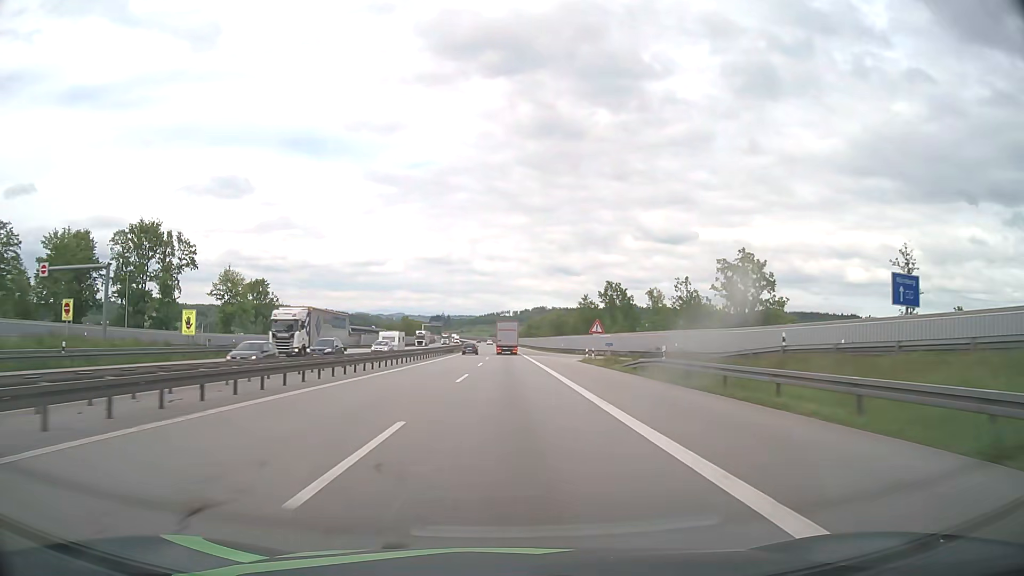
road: motorway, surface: asphalt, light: Day
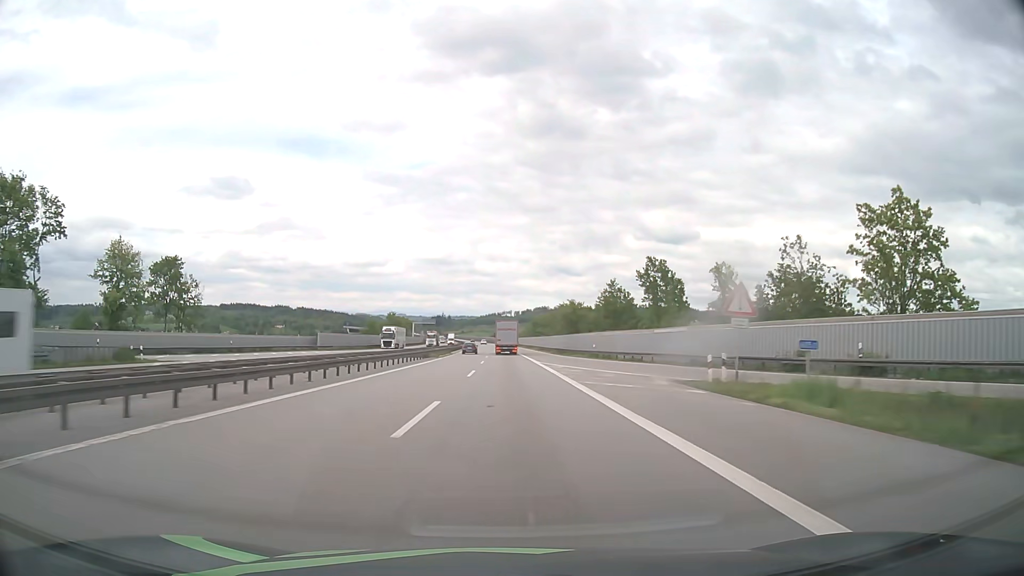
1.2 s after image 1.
(-0.1, +31.7) m; 0°
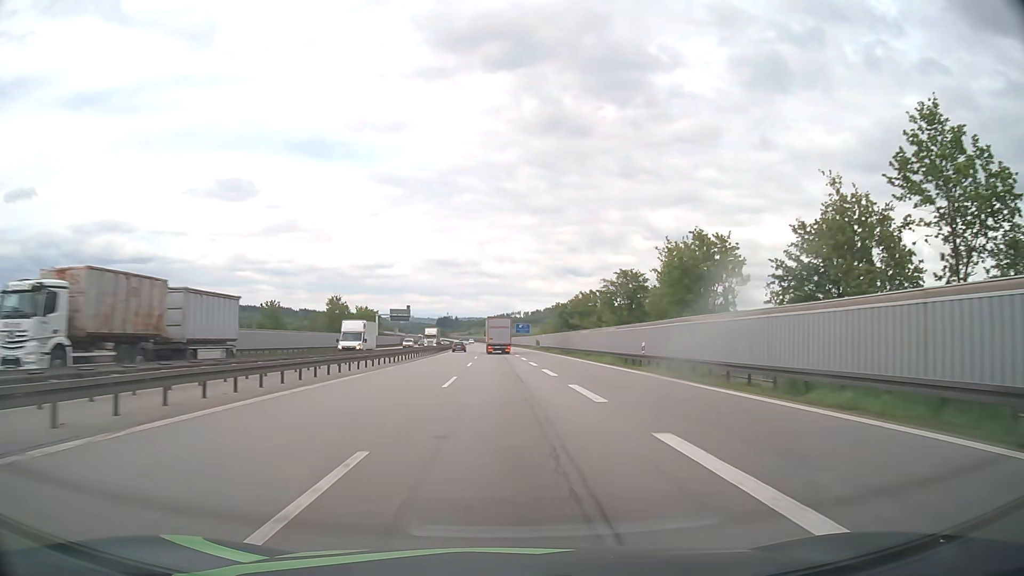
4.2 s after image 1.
(-0.5, +79.2) m; -1°
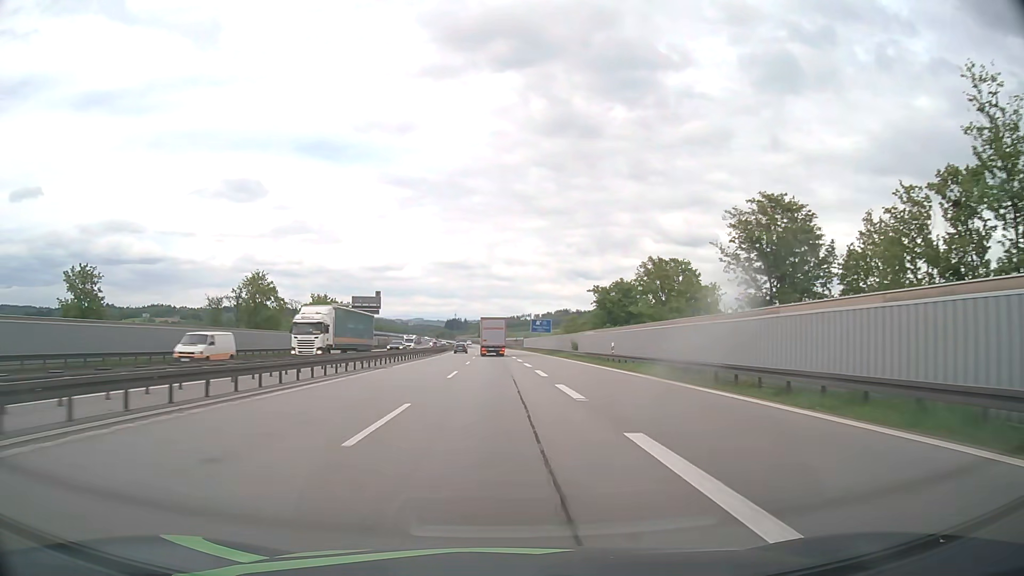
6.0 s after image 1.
(-0.3, +47.4) m; -1°
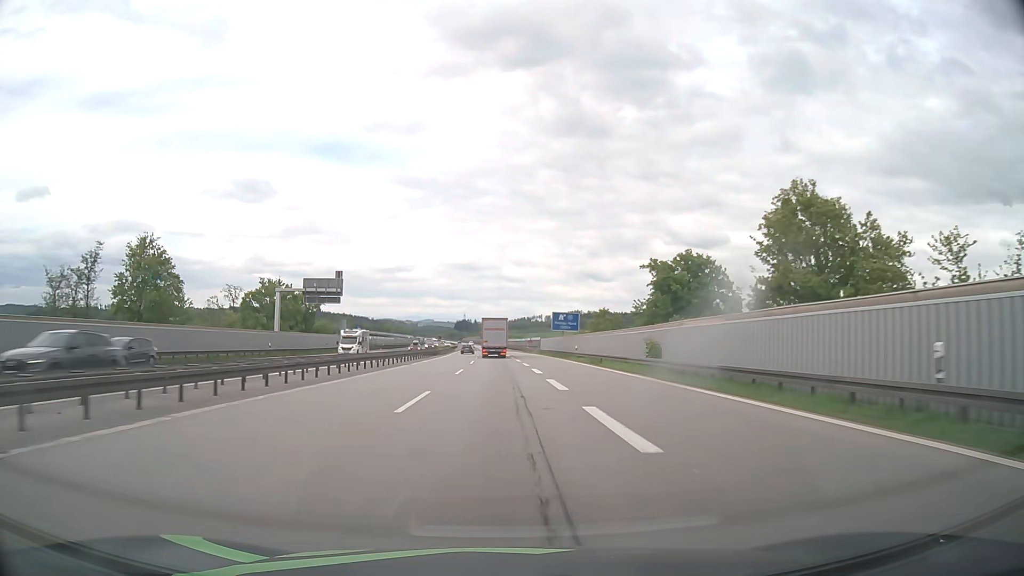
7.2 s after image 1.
(-0.2, +31.5) m; -1°
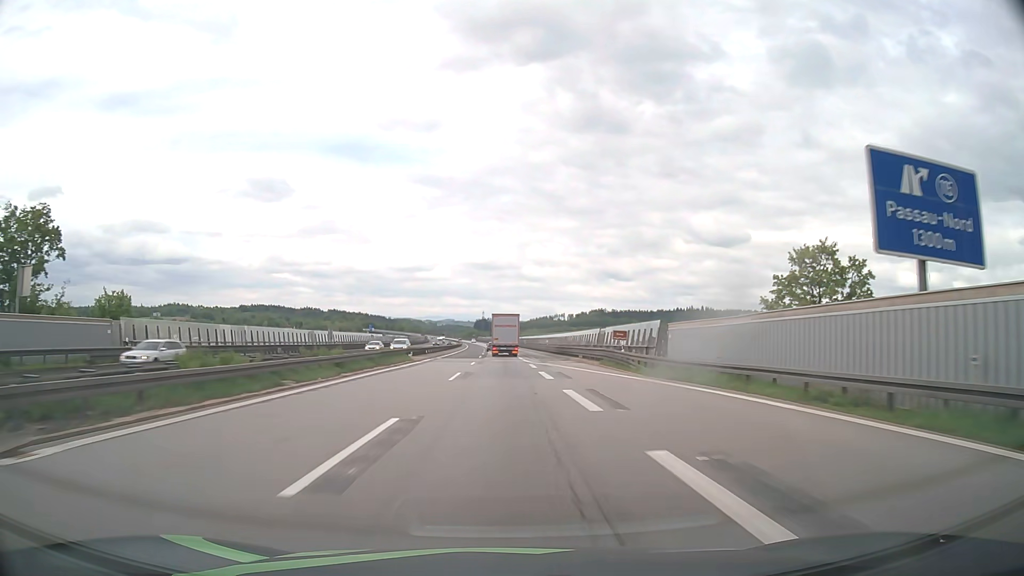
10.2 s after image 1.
(-1.4, +78.9) m; -2°
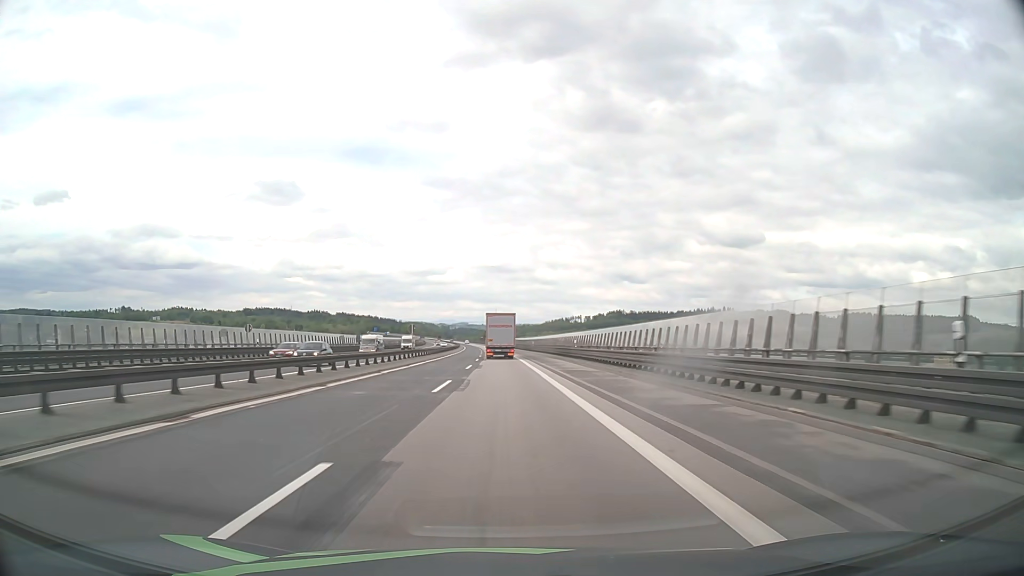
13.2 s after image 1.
(-0.7, +78.9) m; -1°
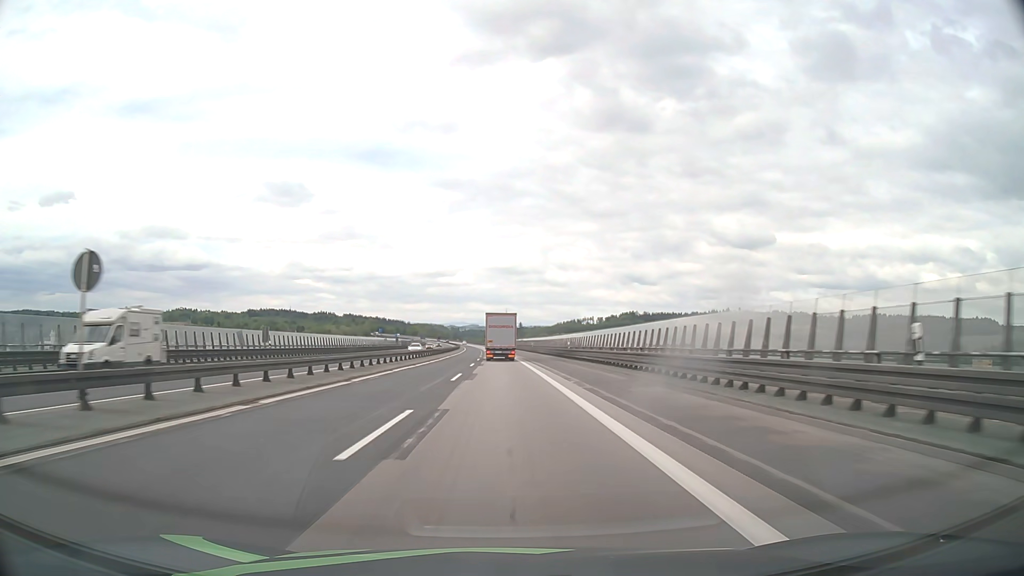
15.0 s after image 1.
(-0.3, +47.3) m; -1°
(0, +10) (0, +20) (0, +30) (0, +40) (-1, +50) (-1, +60) (-1, +70) (-1, +80) (-2, +90) (-2, +100) m
